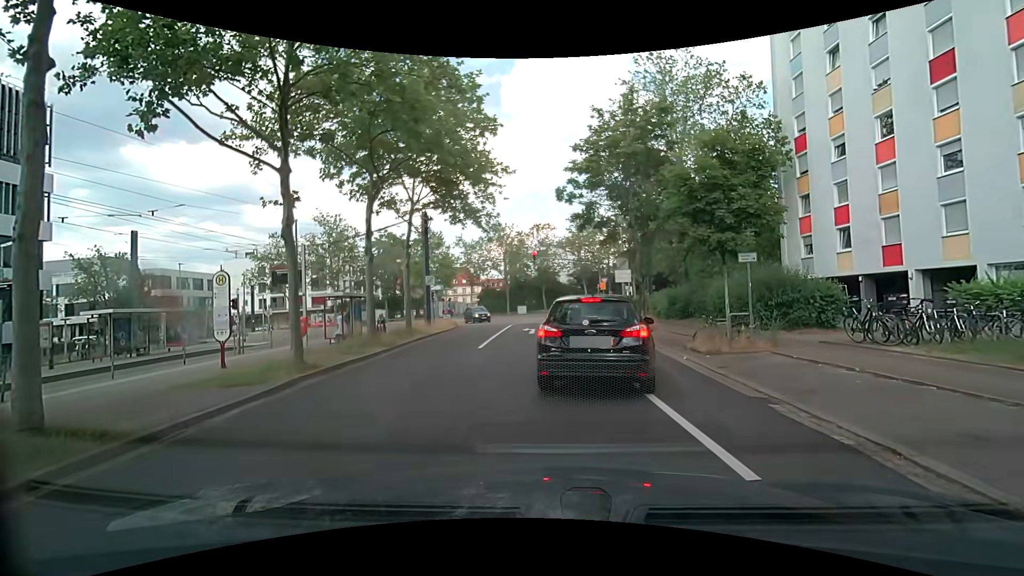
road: tertiary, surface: asphalt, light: Day
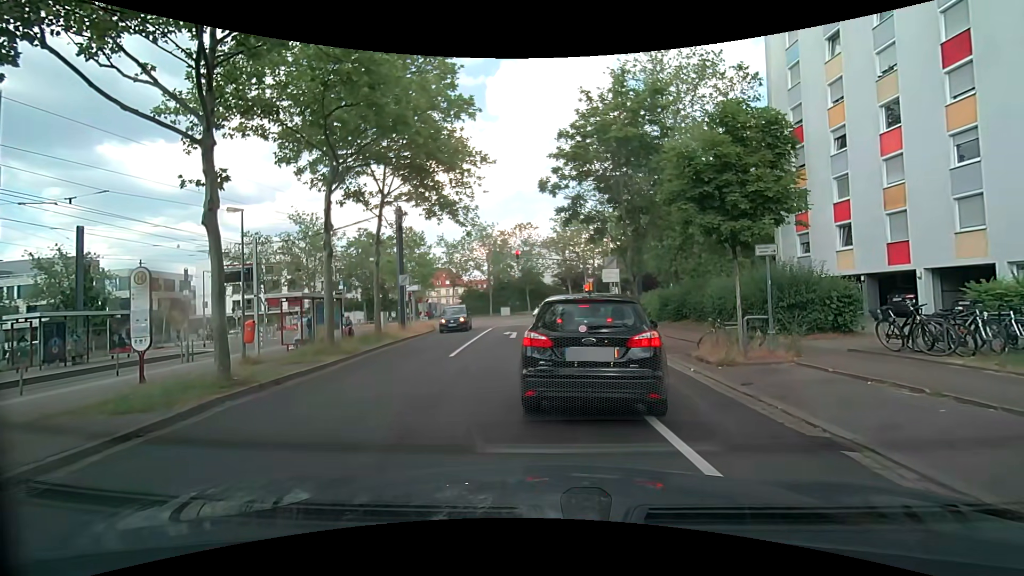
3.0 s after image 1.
(0.0, +2.1) m; 0°
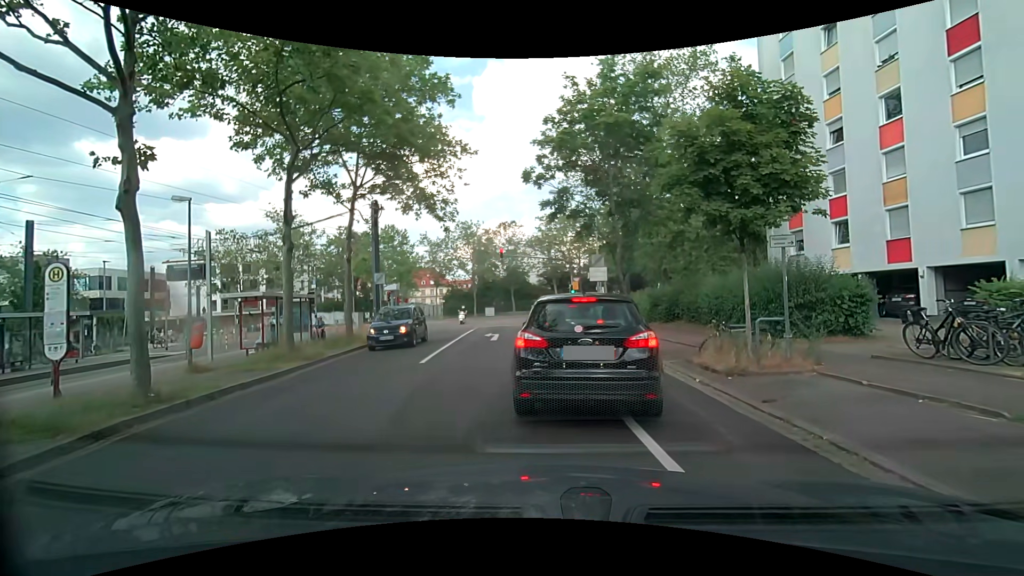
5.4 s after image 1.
(0.0, +1.6) m; 0°
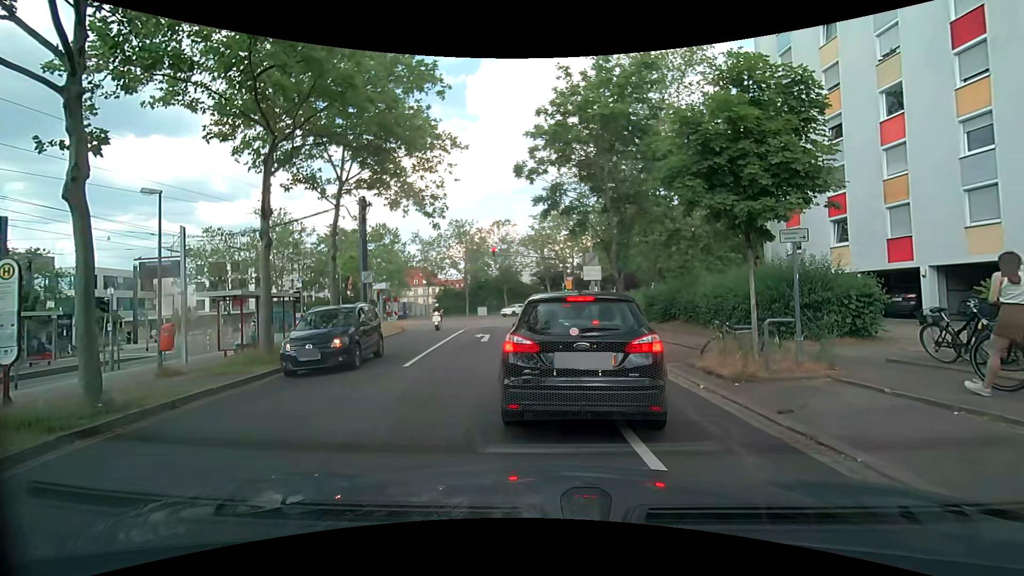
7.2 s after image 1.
(0.0, +0.8) m; 0°
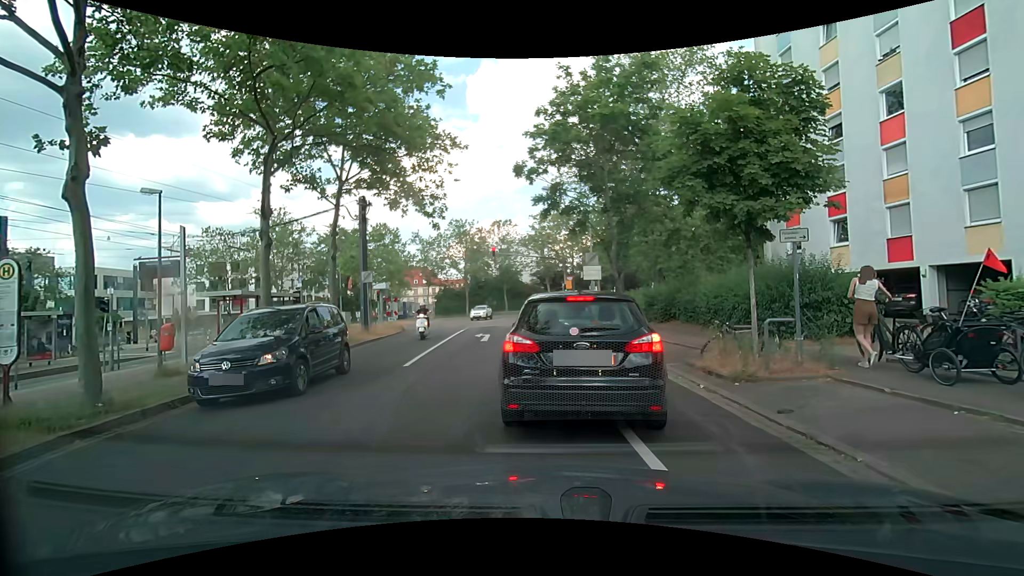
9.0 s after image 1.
(0.0, +0.1) m; 0°
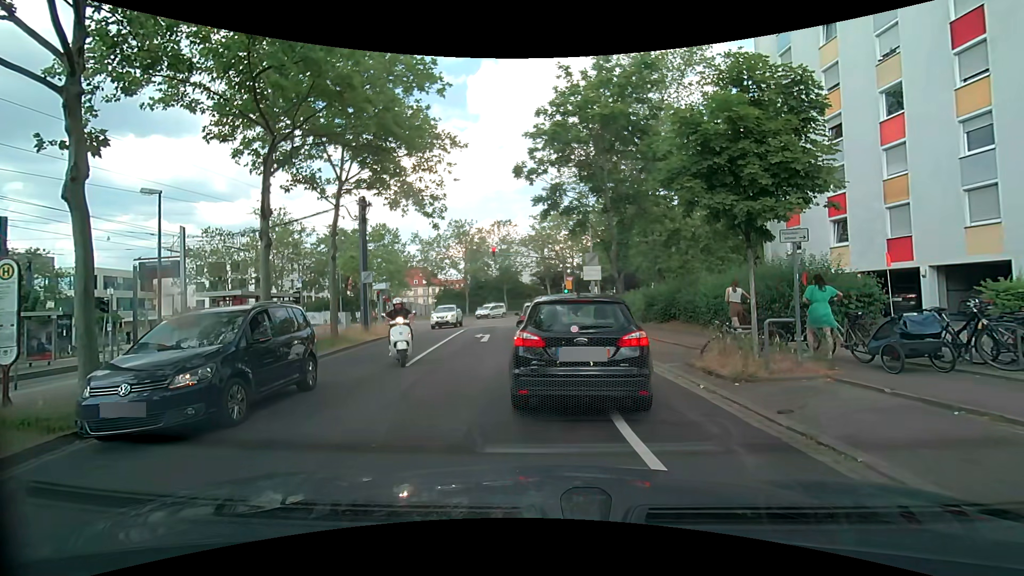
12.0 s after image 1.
(0.0, 0.0) m; 0°
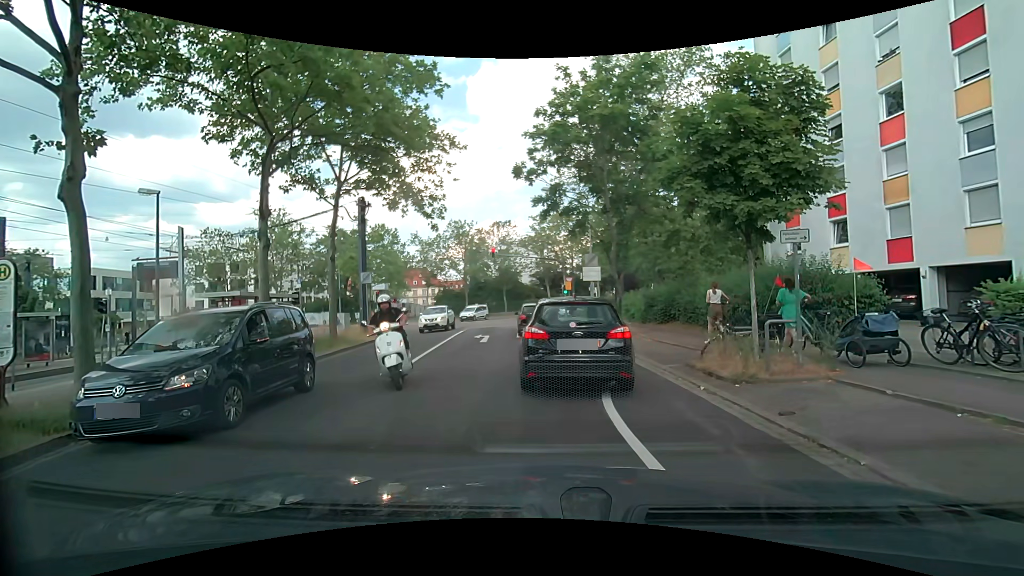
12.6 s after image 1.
(0.0, 0.0) m; 0°
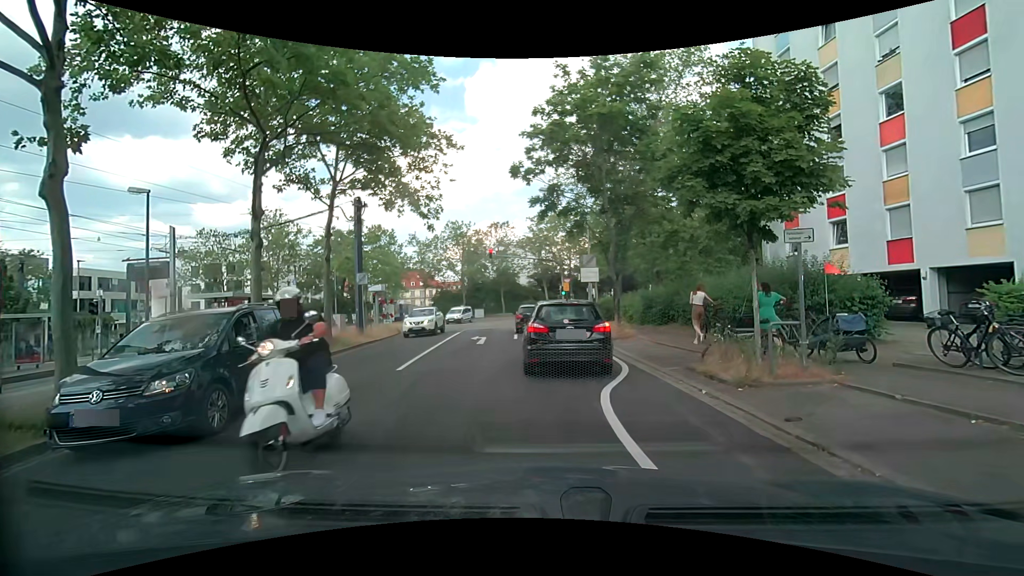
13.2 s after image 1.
(0.0, +0.3) m; 0°
